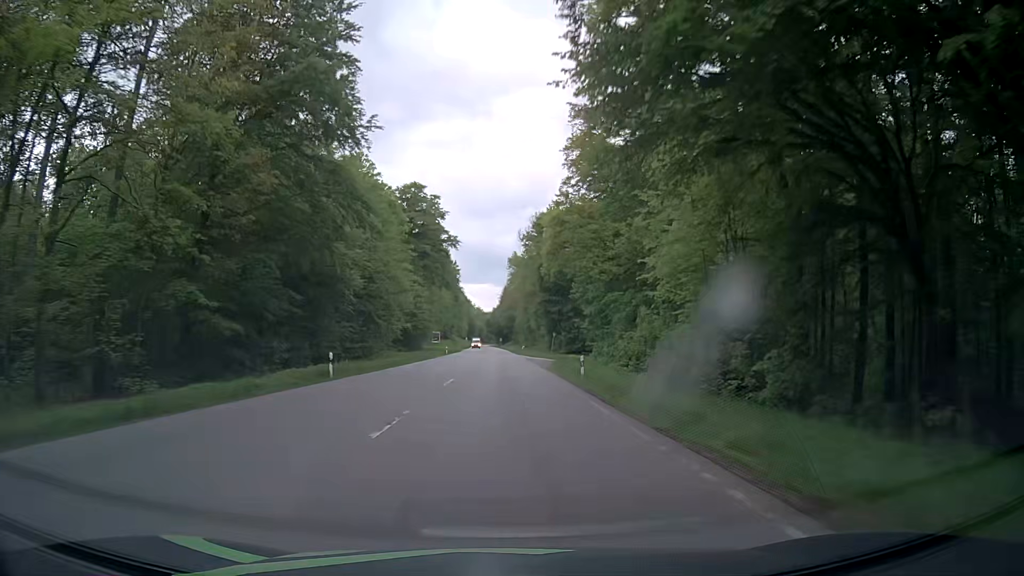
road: secondary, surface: asphalt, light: Day
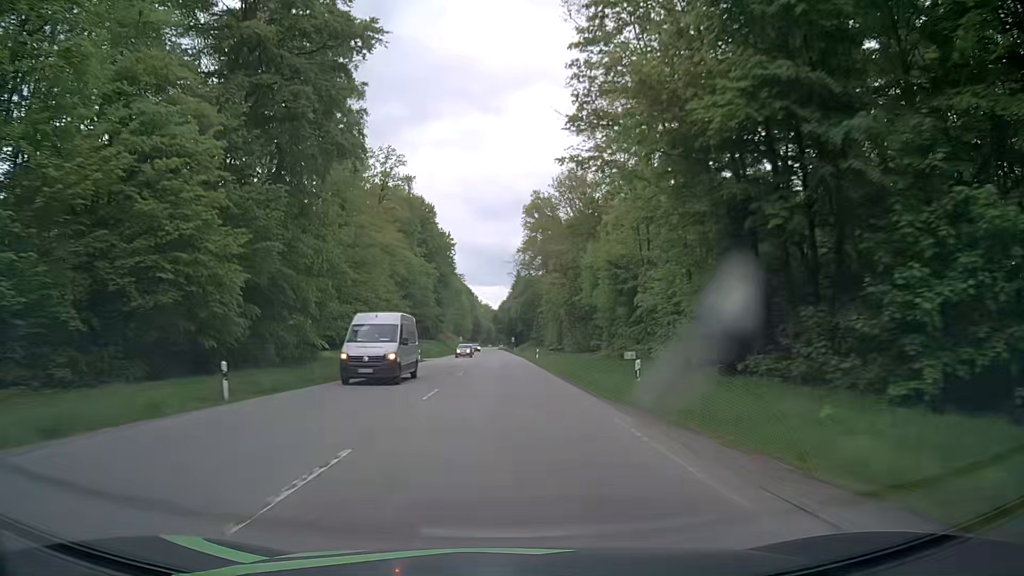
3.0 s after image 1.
(-0.7, +77.4) m; -1°
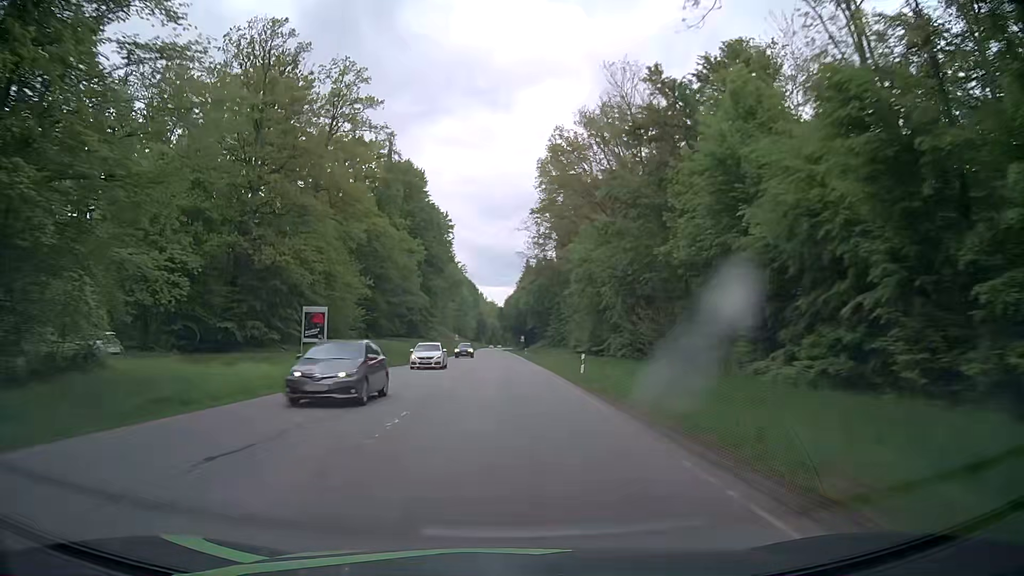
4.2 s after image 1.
(-0.2, +31.3) m; -1°
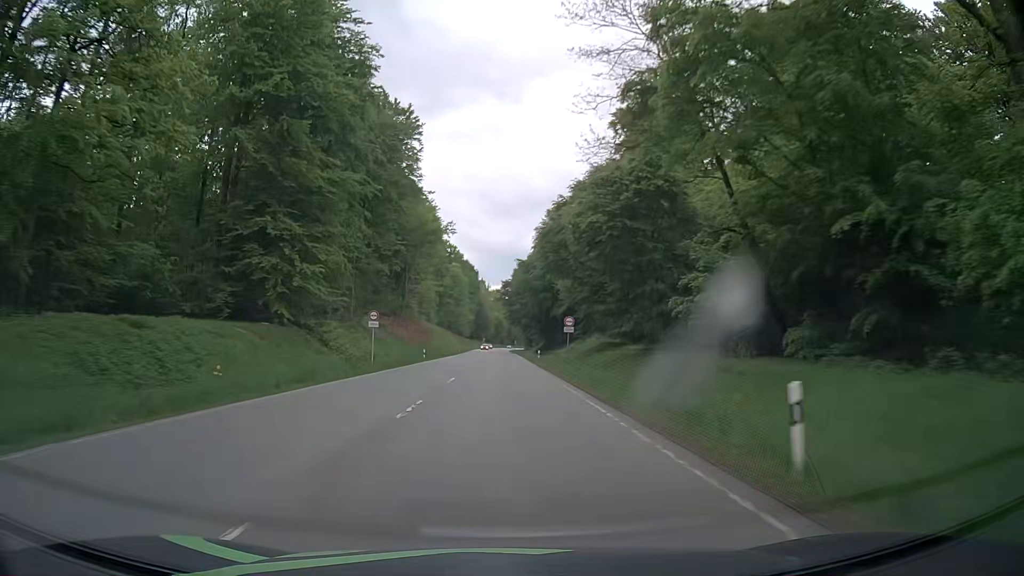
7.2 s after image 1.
(-0.2, +78.6) m; 0°
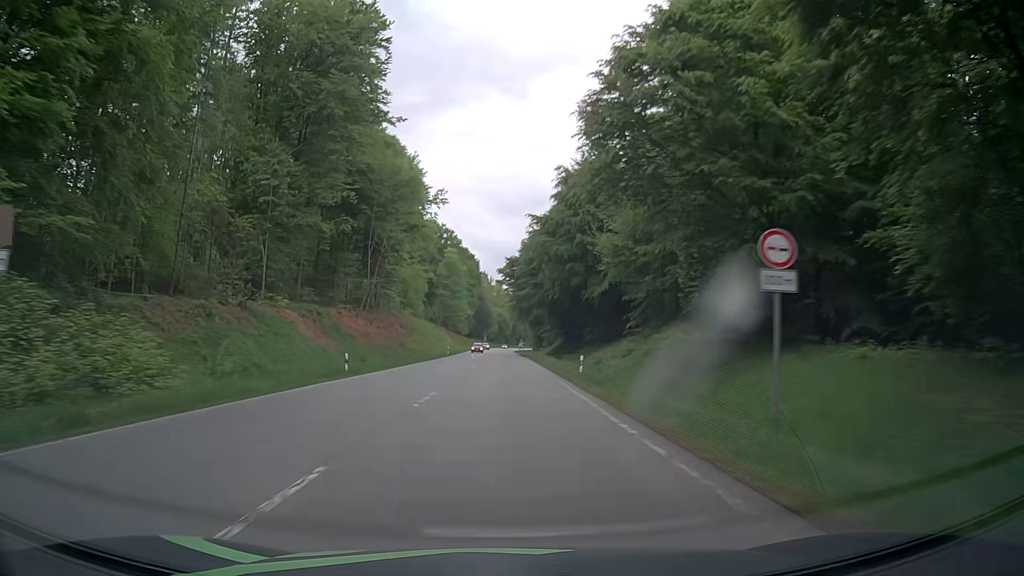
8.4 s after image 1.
(0.0, +31.6) m; 0°
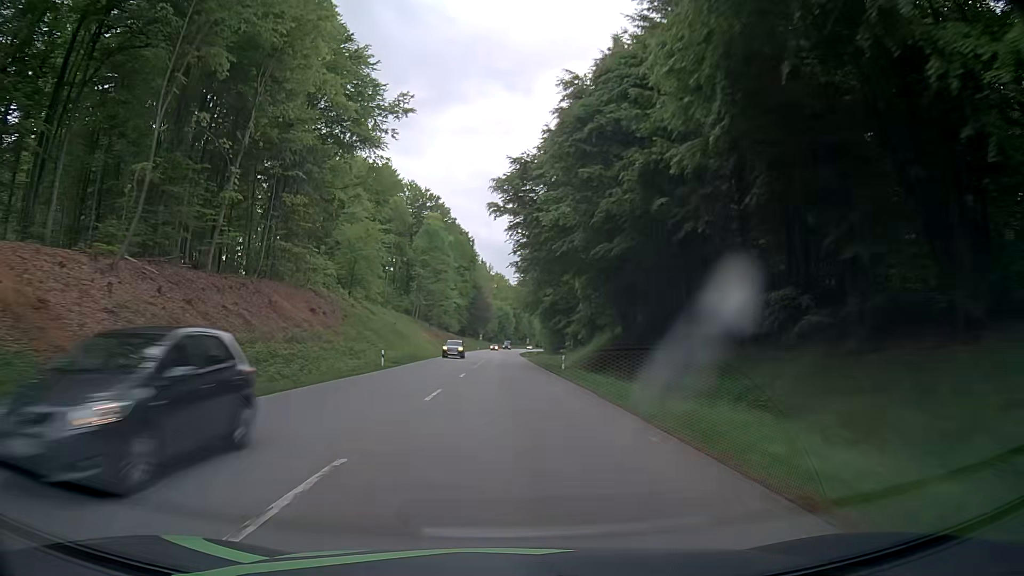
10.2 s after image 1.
(+0.1, +47.4) m; 0°
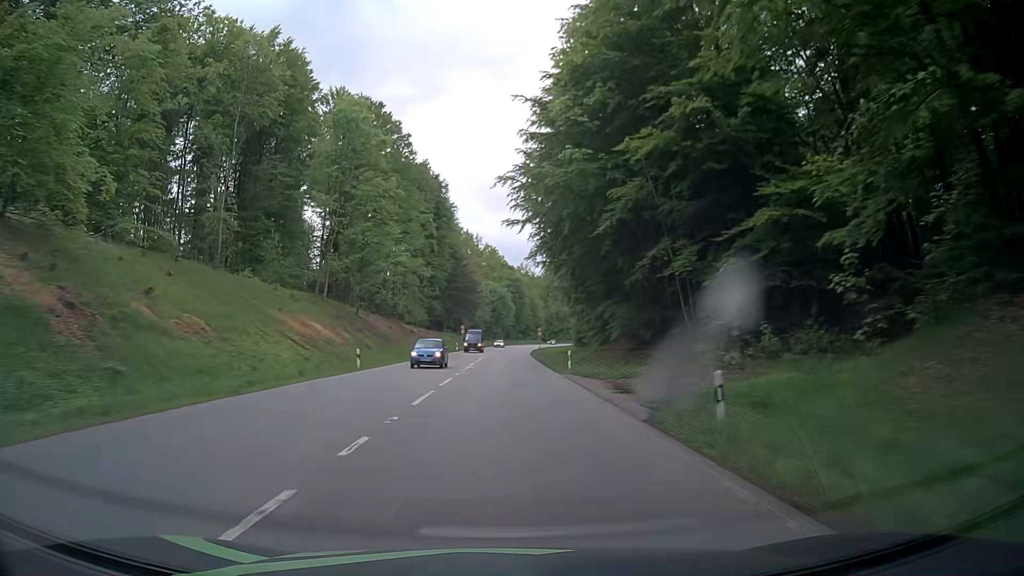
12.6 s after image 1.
(-0.3, +62.7) m; 0°
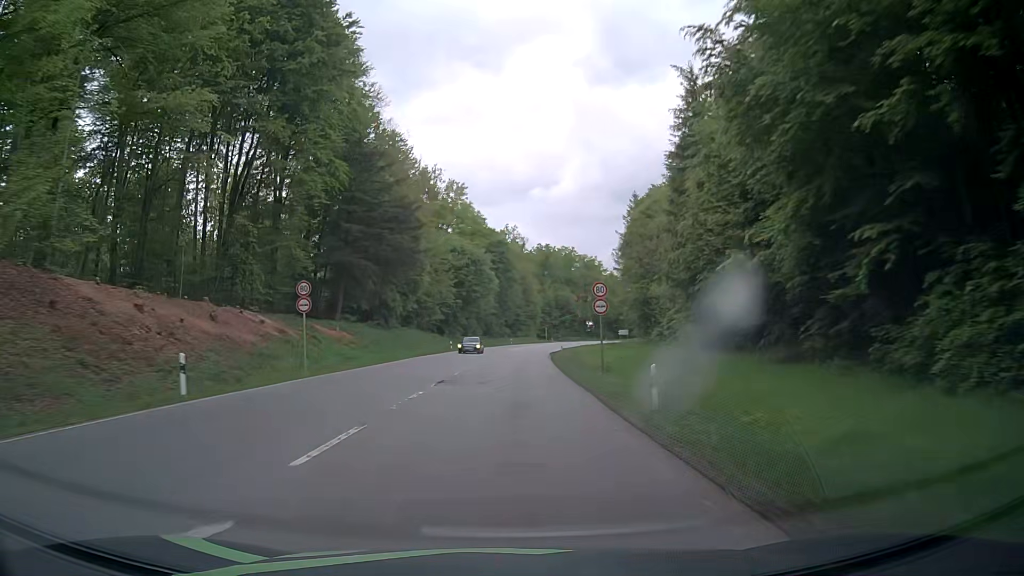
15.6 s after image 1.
(+0.5, +73.5) m; +1°
(0, +10) (0, +20) (0, +30) (+1, +40) (+1, +50) (+2, +60) (+3, +70) (+4, +80) (+5, +90) (+6, +100) m
